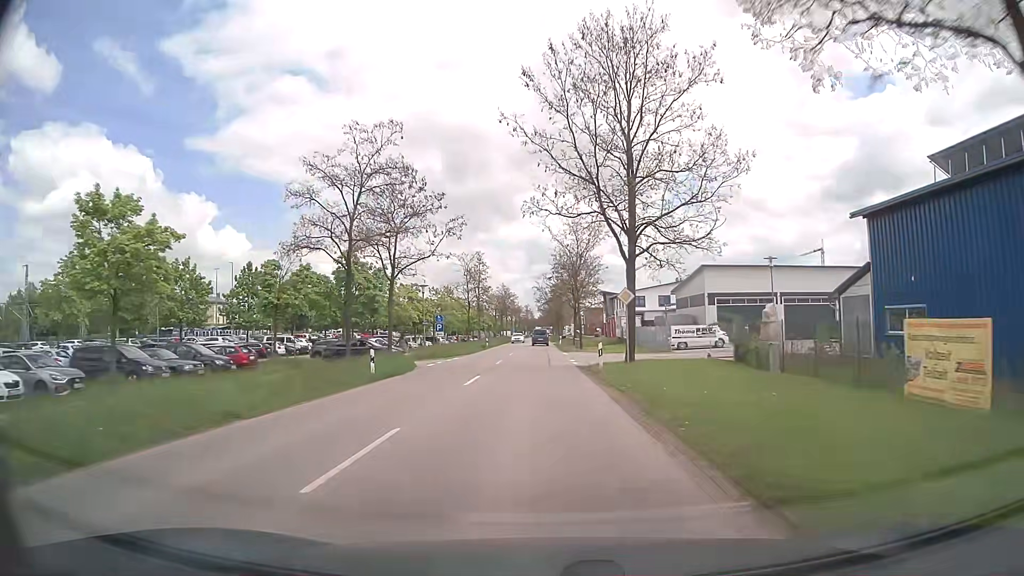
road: tertiary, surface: asphalt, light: Day
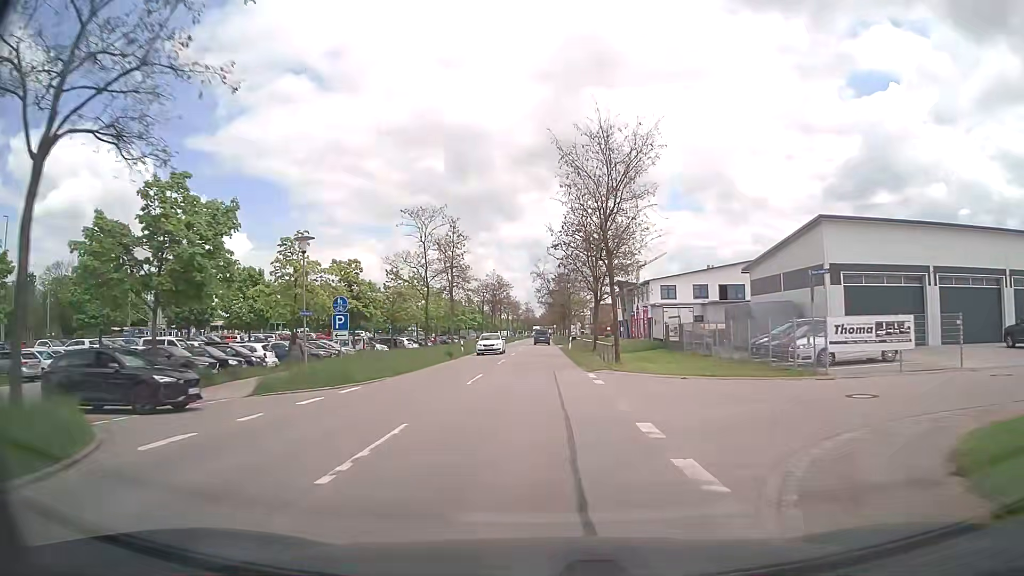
(-0.1, +23.7) m; 0°
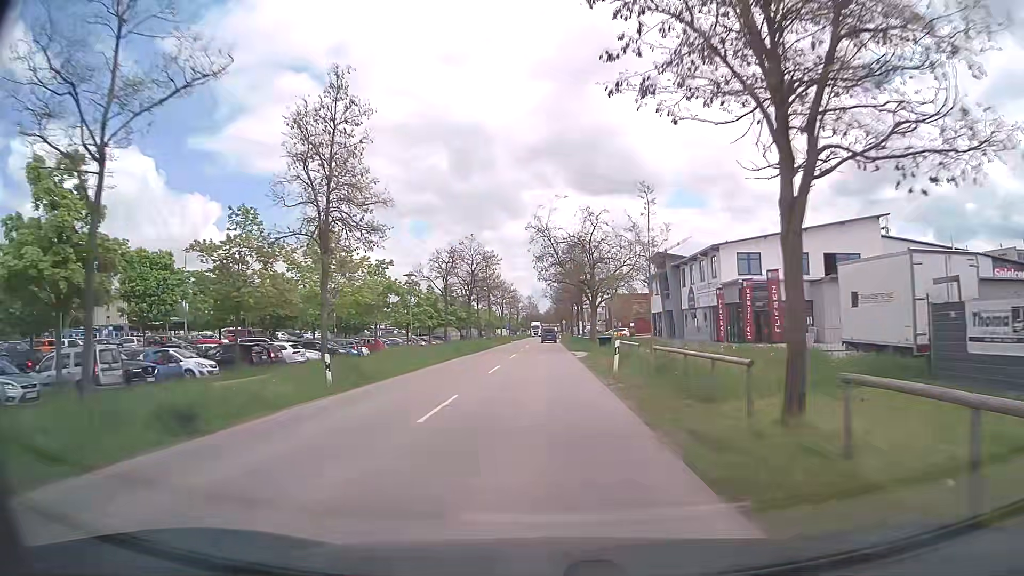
(0.0, +31.6) m; -1°
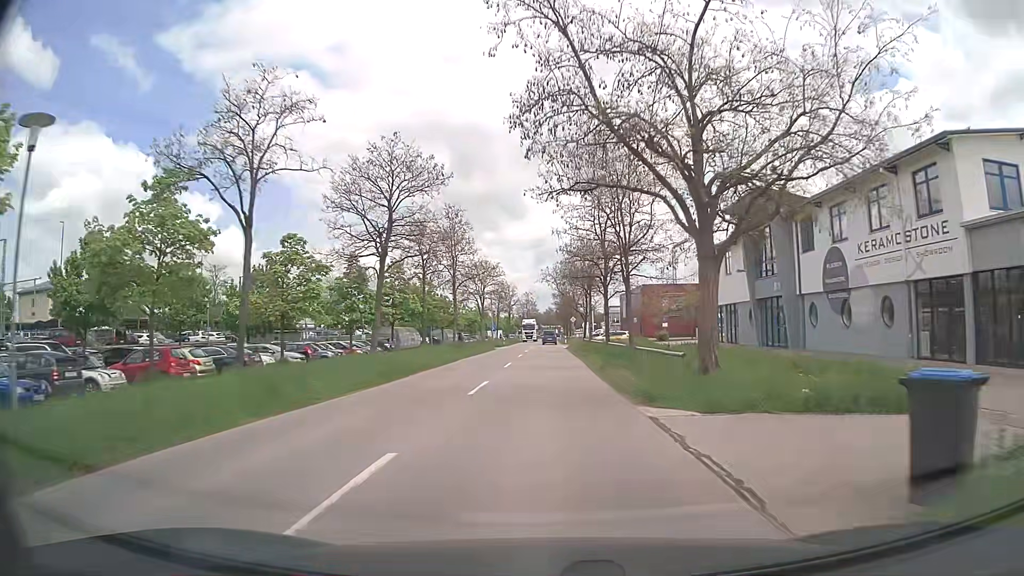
(+0.1, +31.1) m; 0°
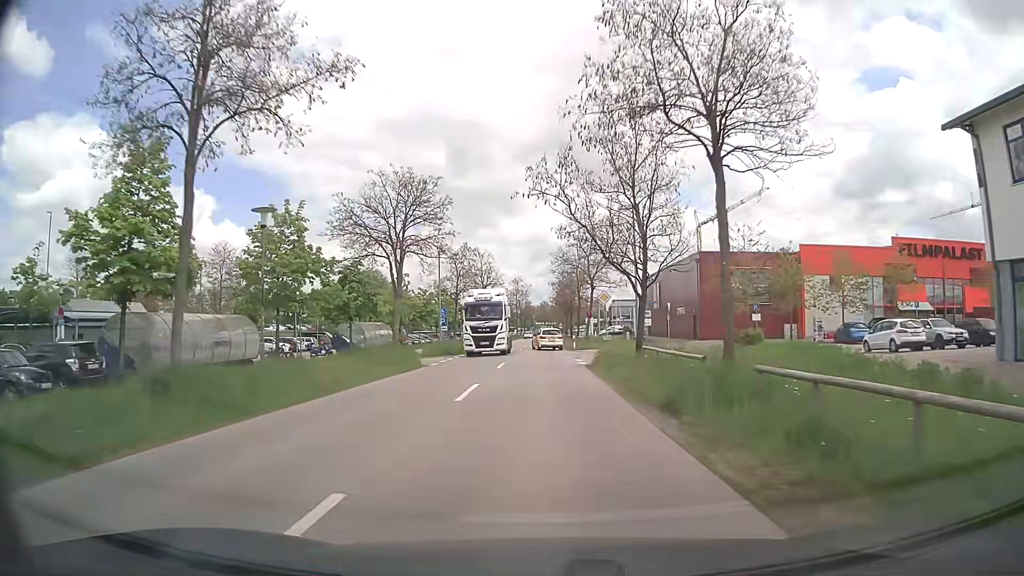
(+0.3, +37.8) m; +1°
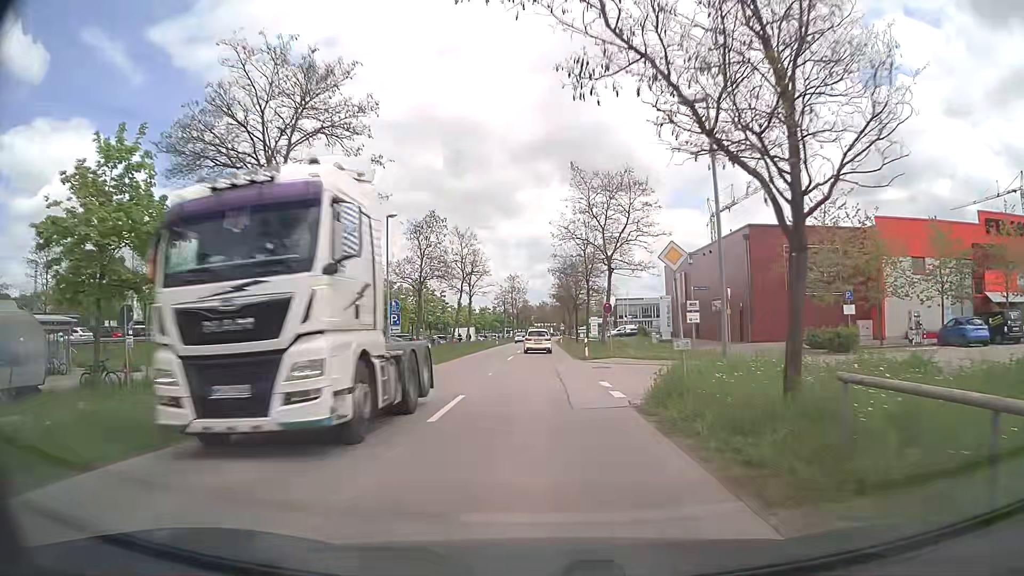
(+0.1, +14.8) m; 0°
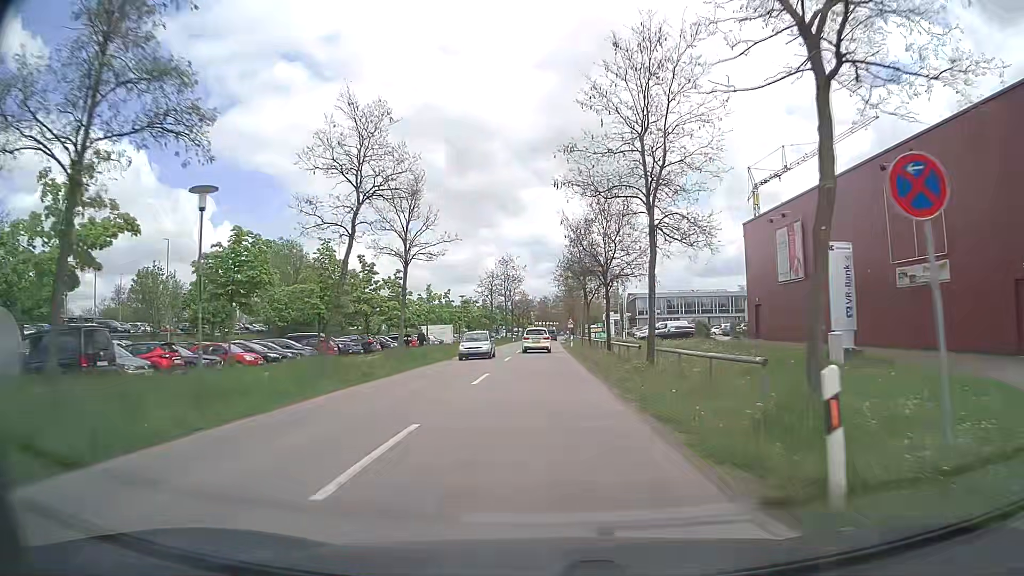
(0.0, +29.0) m; 0°
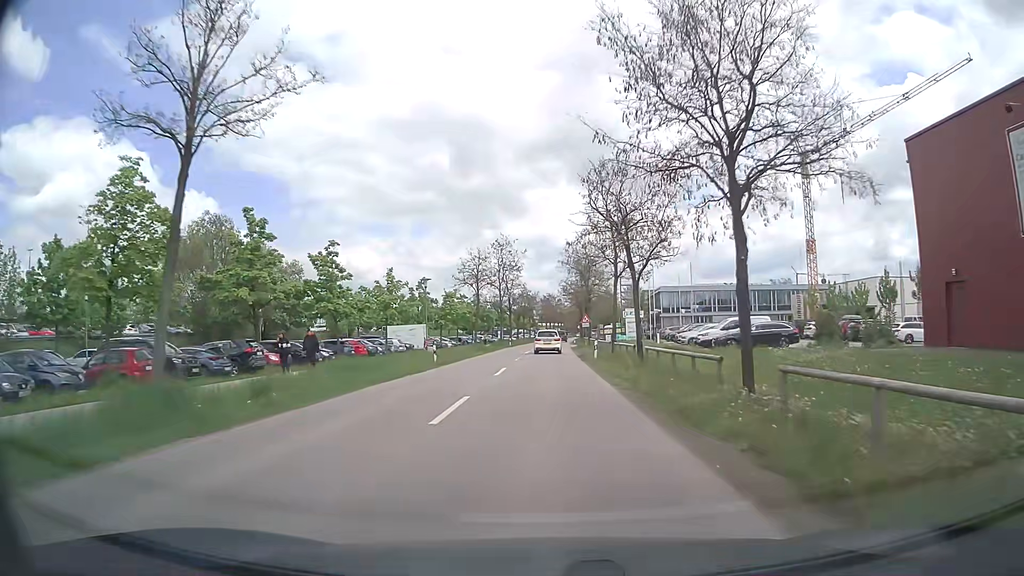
(-0.1, +21.3) m; -1°
(0, +10) (0, +20) (+1, +30) (+1, +40) (+1, +50) (+1, +60) (+2, +70) (+2, +80) (+3, +90) (+3, +100) m
